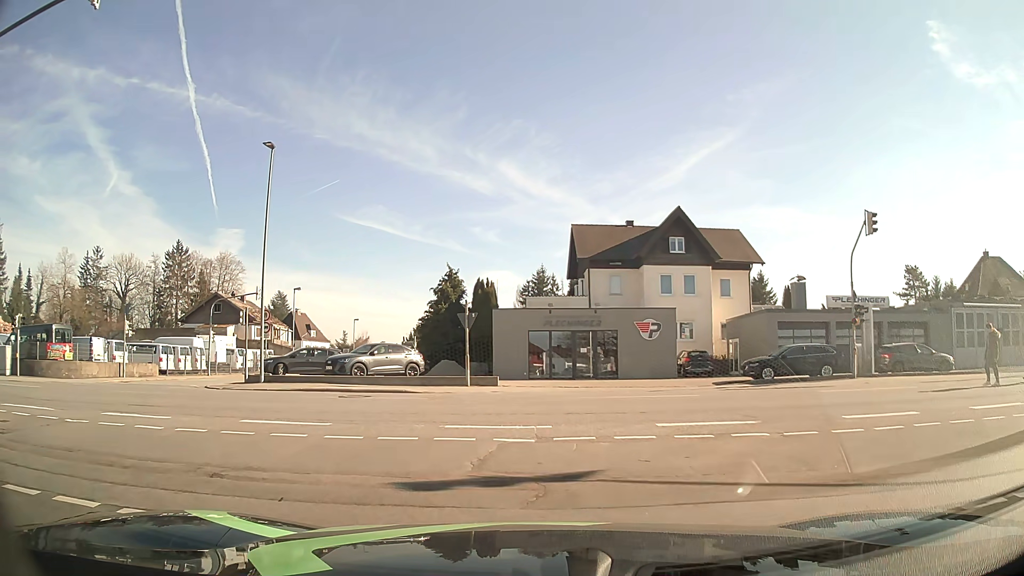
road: residential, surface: asphalt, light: Day
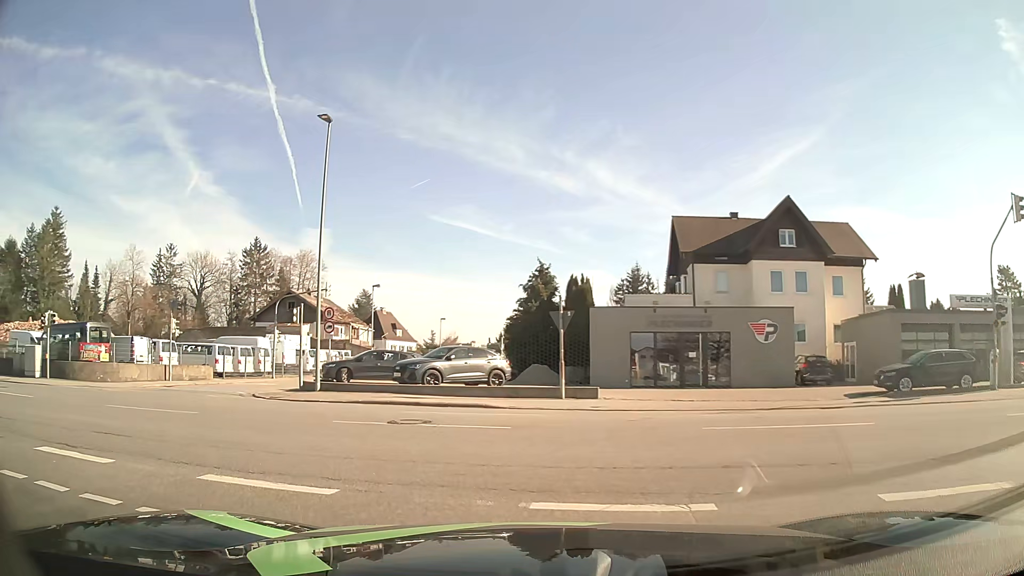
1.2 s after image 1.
(-0.1, +4.5) m; -6°
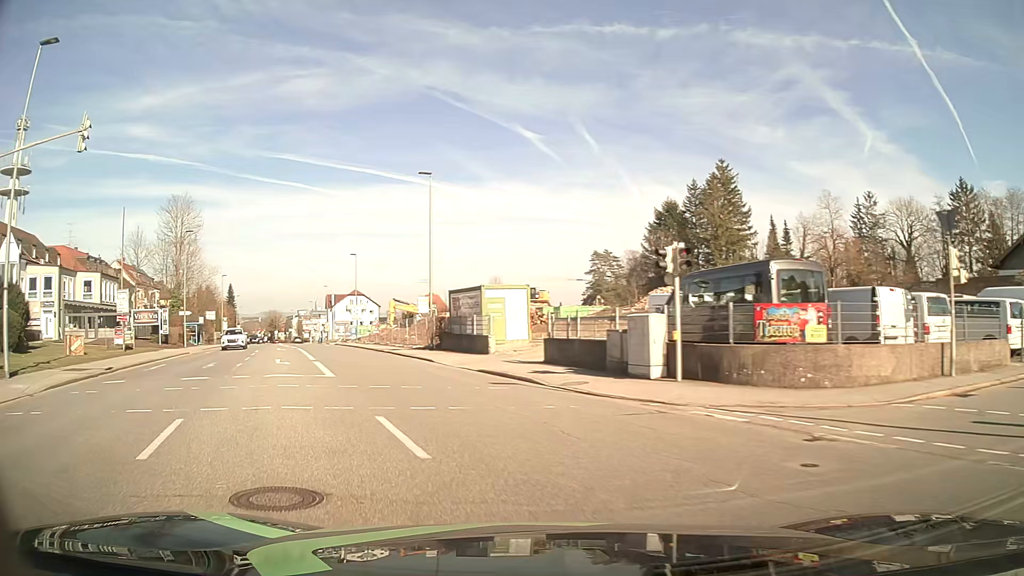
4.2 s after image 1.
(-9.7, +15.3) m; -60°
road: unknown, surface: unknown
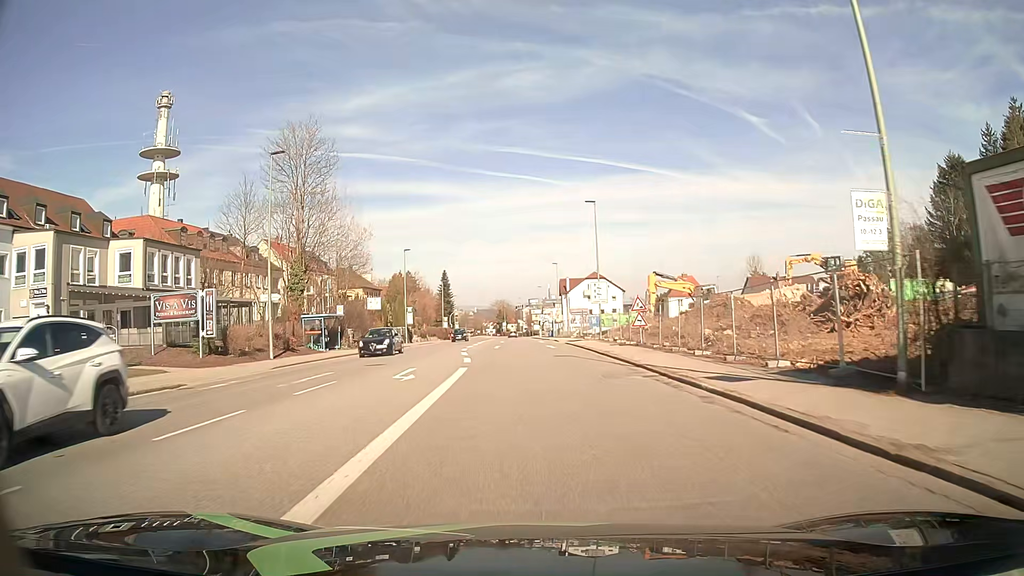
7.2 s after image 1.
(-7.7, +28.4) m; -21°
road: tertiary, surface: asphalt
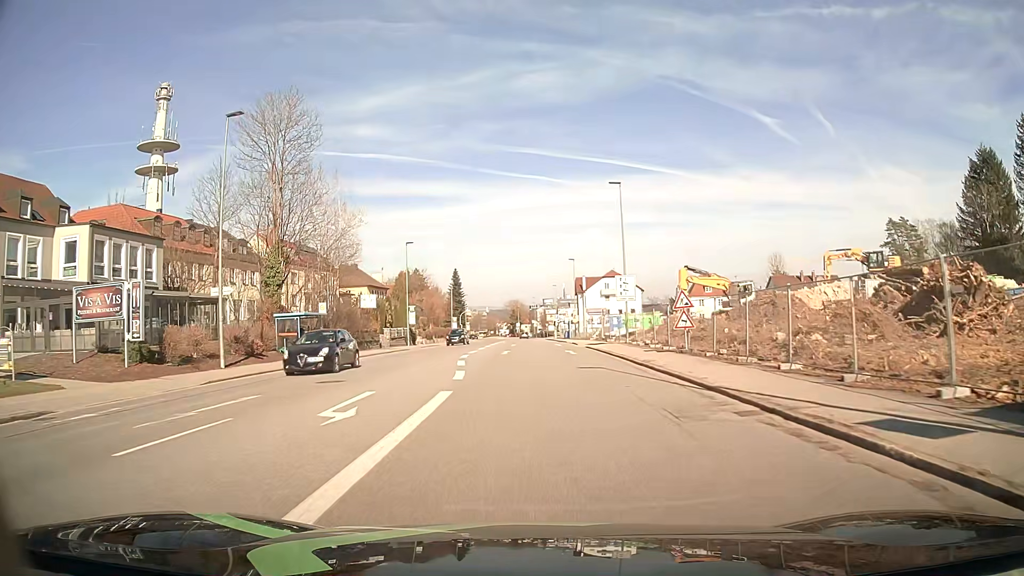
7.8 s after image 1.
(-0.1, +7.1) m; -1°
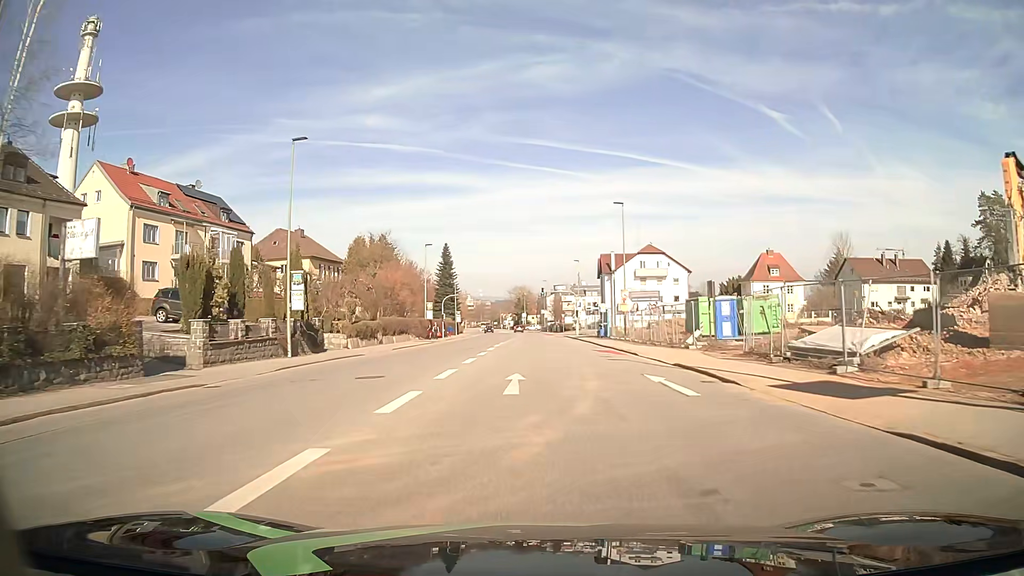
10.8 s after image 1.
(-1.0, +36.9) m; -1°
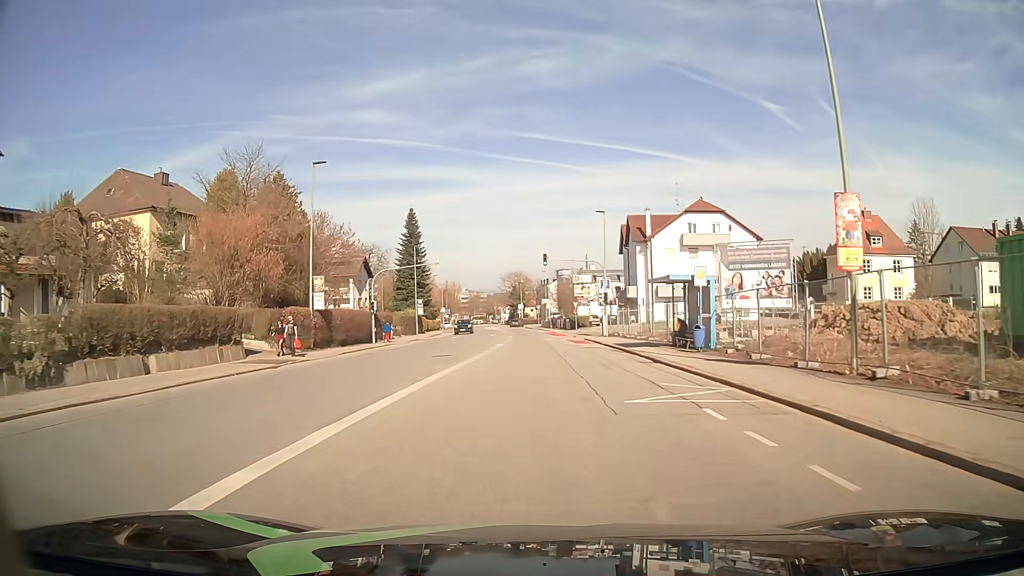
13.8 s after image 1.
(+0.2, +37.2) m; 0°
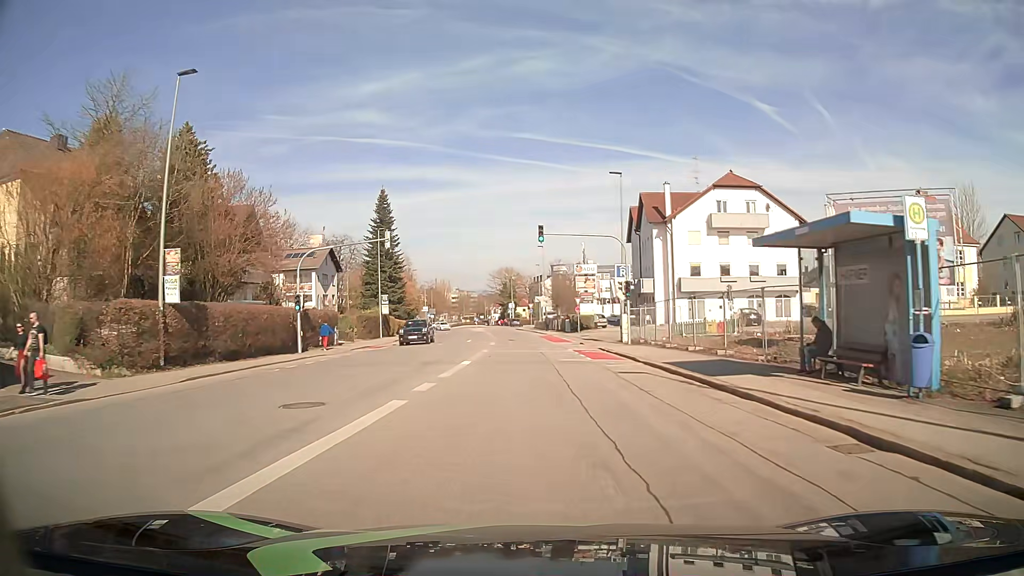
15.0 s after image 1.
(0.0, +15.1) m; 0°
(0, +10) (0, +20) (0, +30) (-1, +40) (-1, +50) (-2, +60) (-3, +70) (-4, +80) (-5, +90) (-5, +100) m
